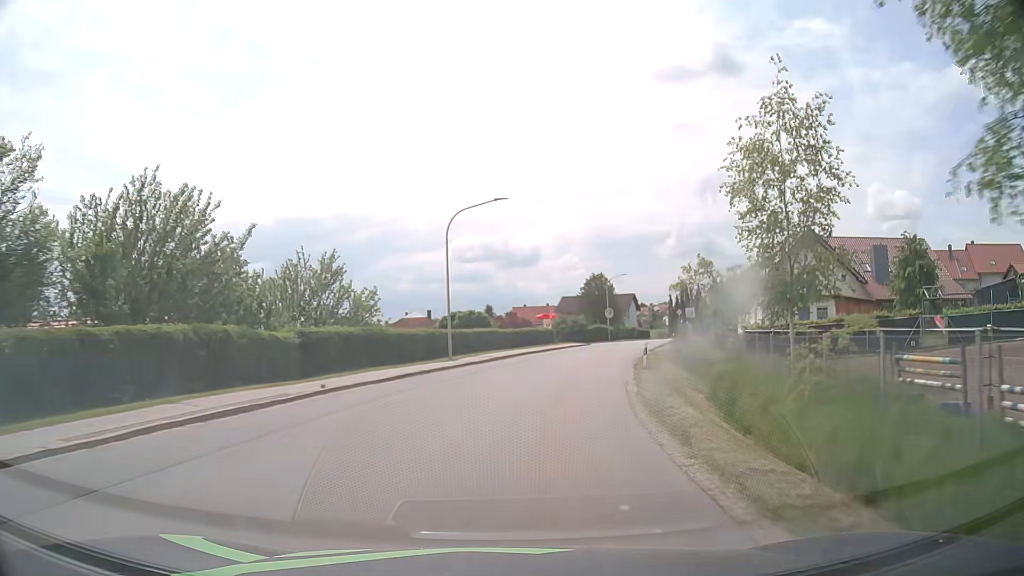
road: tertiary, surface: asphalt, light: Day
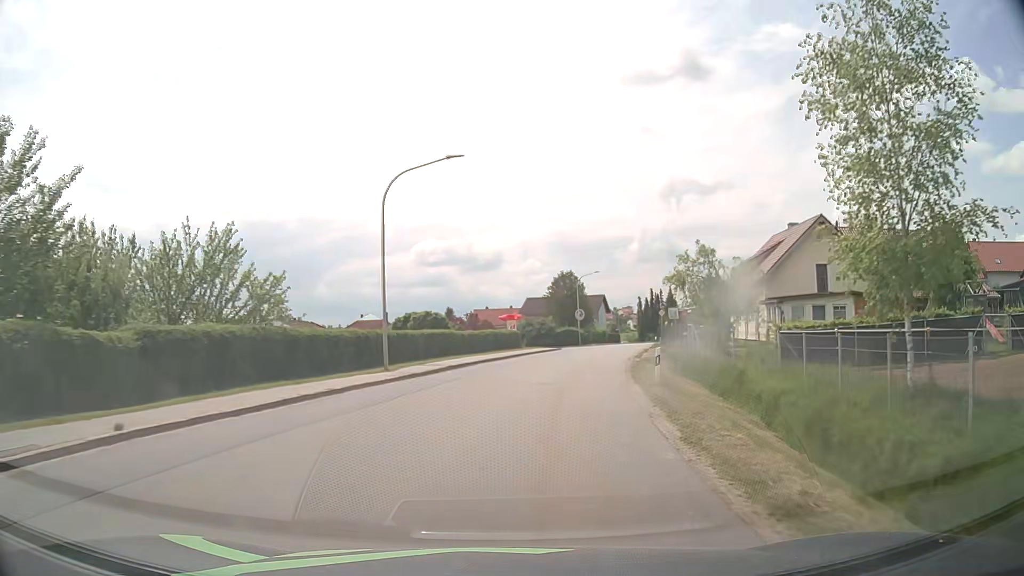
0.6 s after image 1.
(+0.2, +7.6) m; +4°
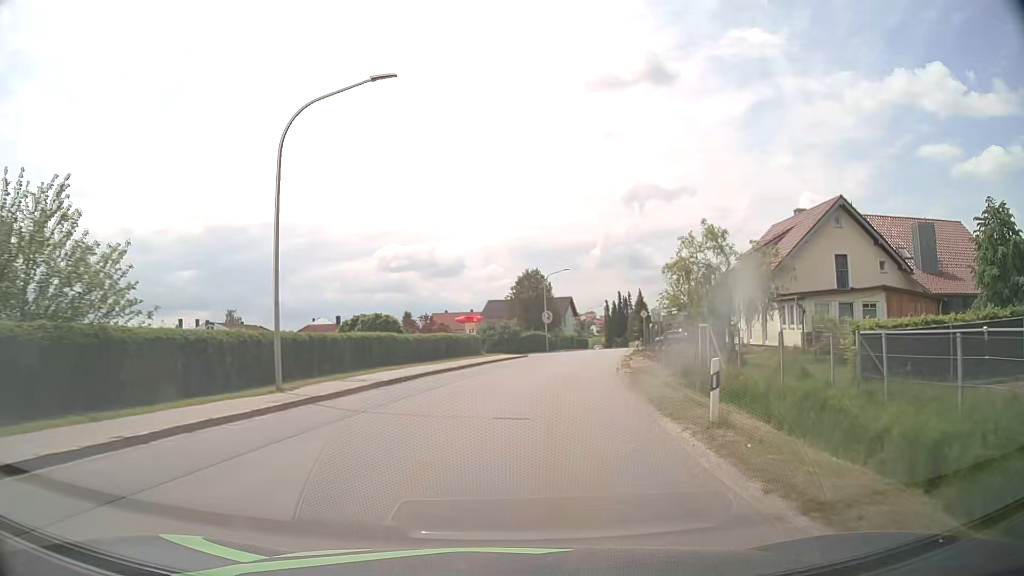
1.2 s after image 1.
(+0.1, +7.6) m; +3°
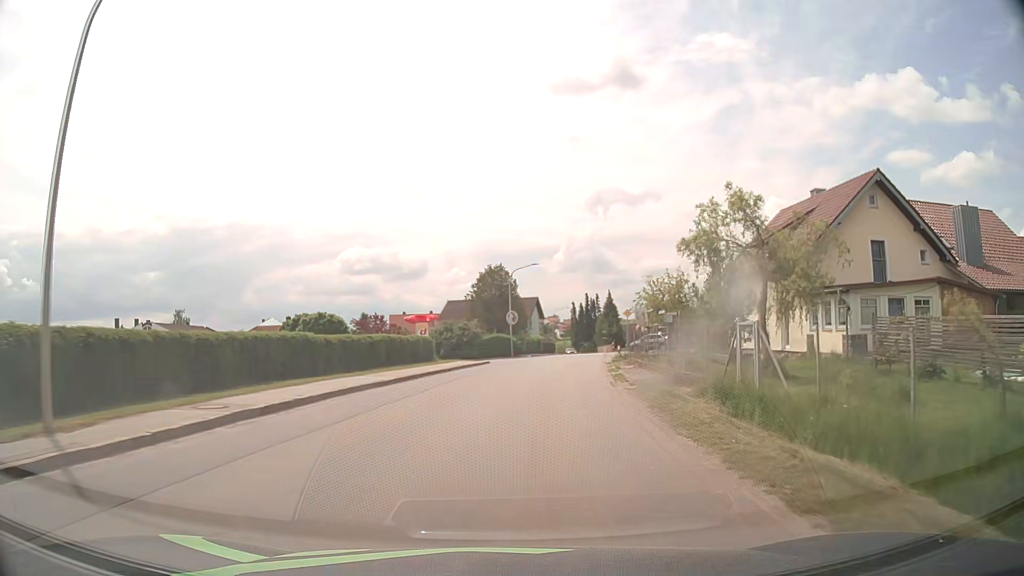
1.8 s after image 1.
(+0.2, +7.6) m; +3°
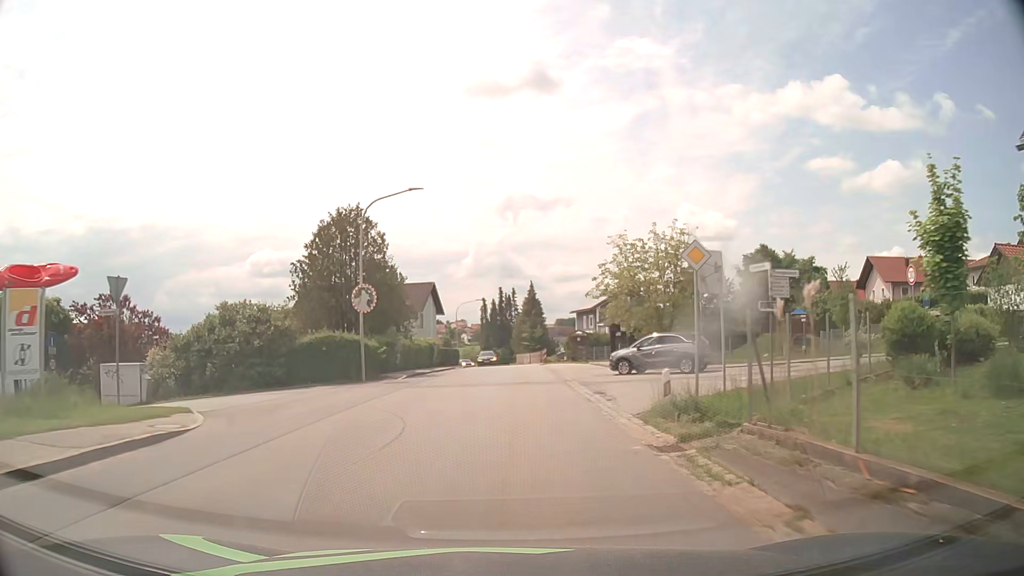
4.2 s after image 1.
(+2.5, +30.1) m; +8°
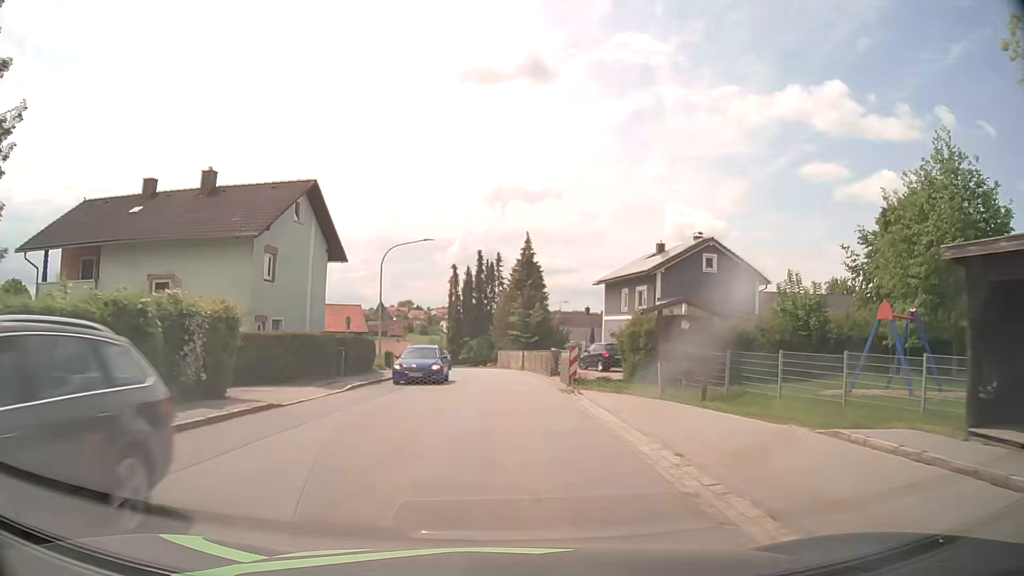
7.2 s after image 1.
(+0.5, +38.1) m; +1°
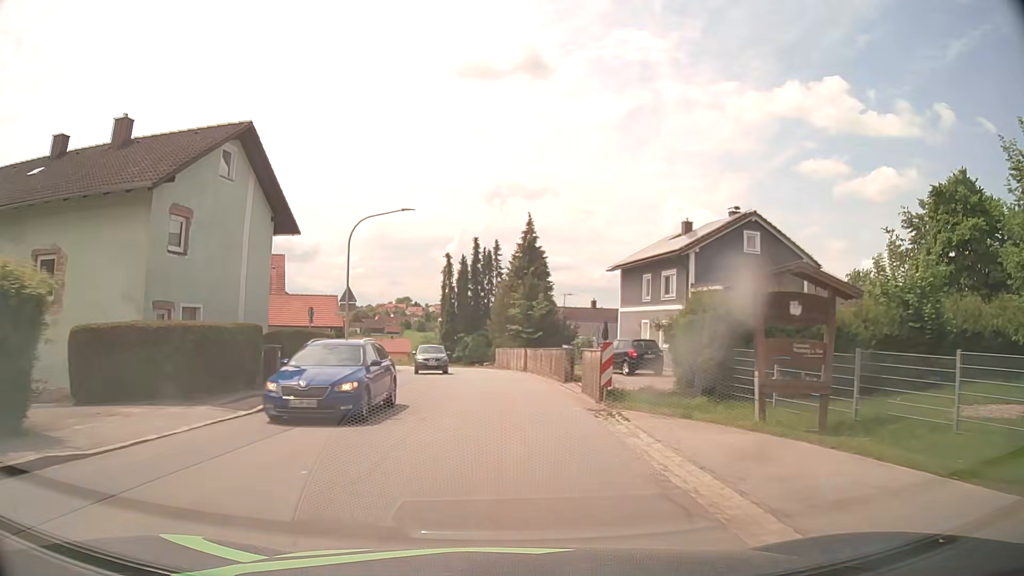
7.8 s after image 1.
(0.0, +7.7) m; 0°
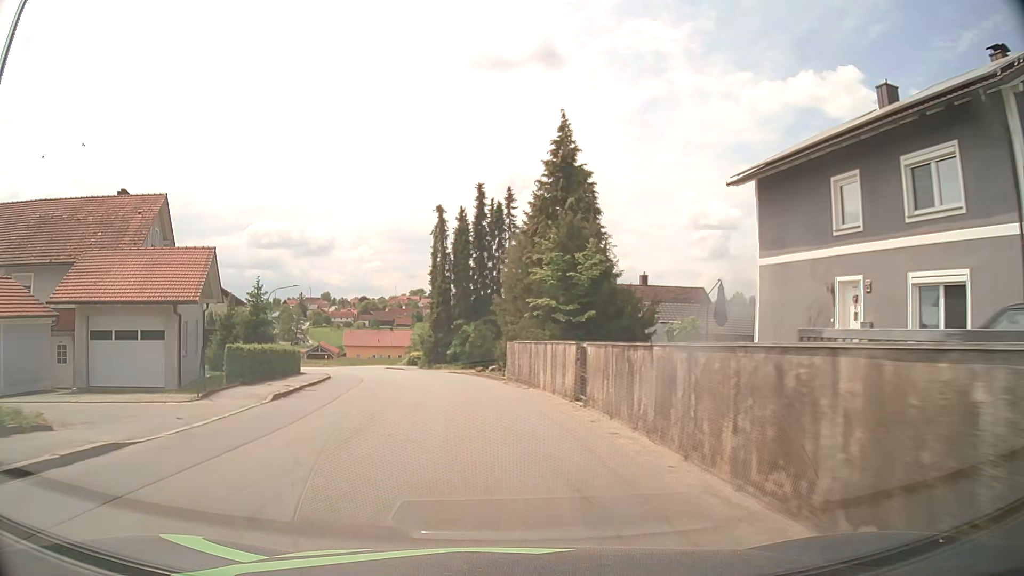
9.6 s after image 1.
(0.0, +23.2) m; -1°
(0, +10) (-1, +20) (-3, +30) (-6, +39) (-10, +49) (-14, +57) (-20, +66) (-25, +75) (-30, +83) (-35, +92) m
